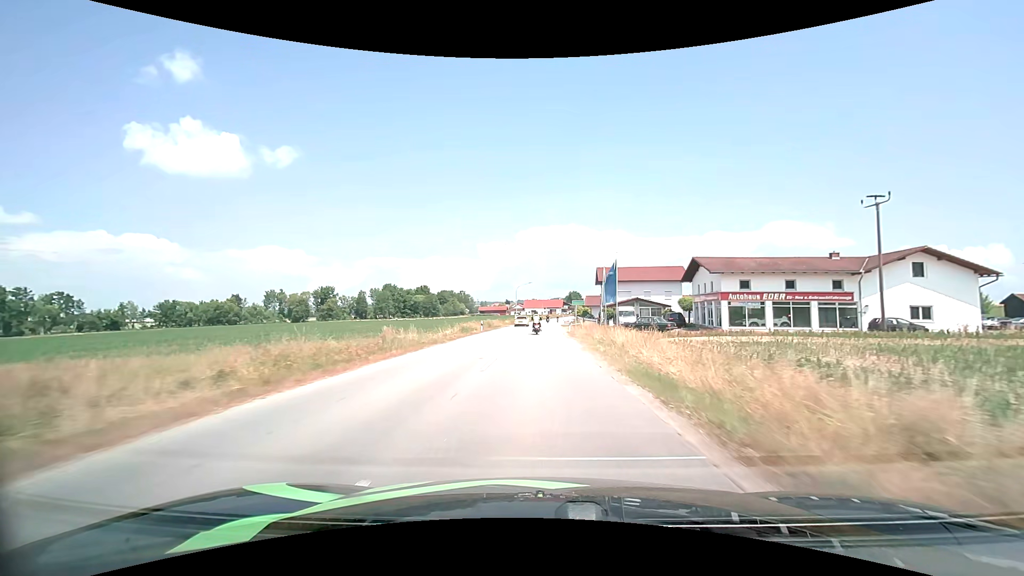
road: secondary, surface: asphalt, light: Day
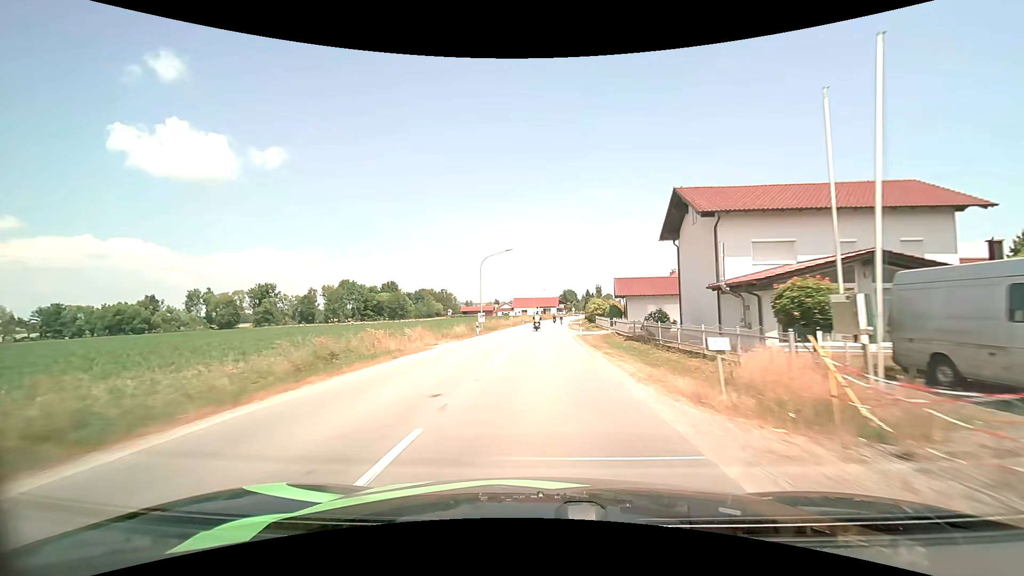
(+0.4, +46.3) m; +1°
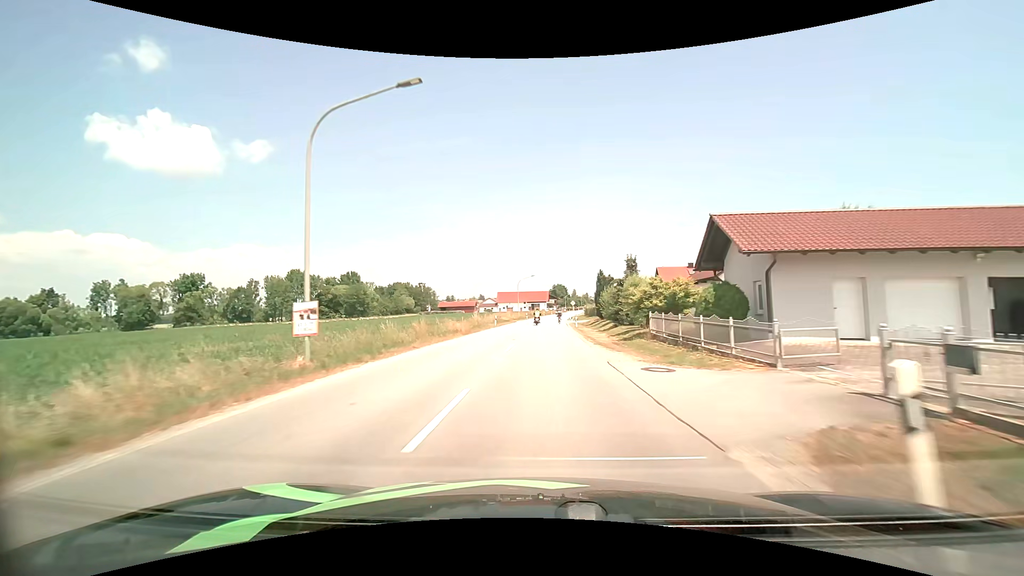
(+0.5, +32.8) m; +1°
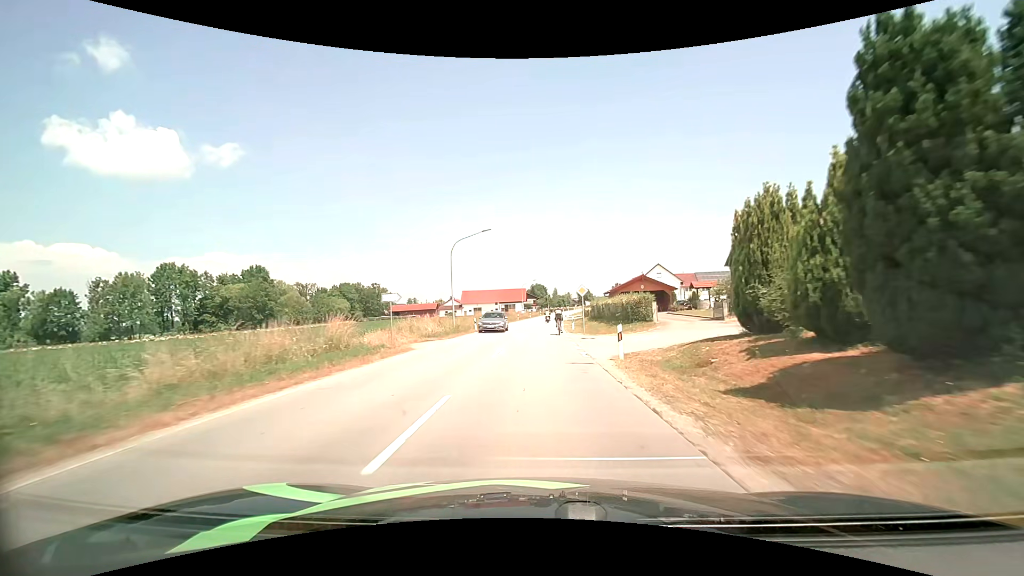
(+1.3, +48.0) m; +3°
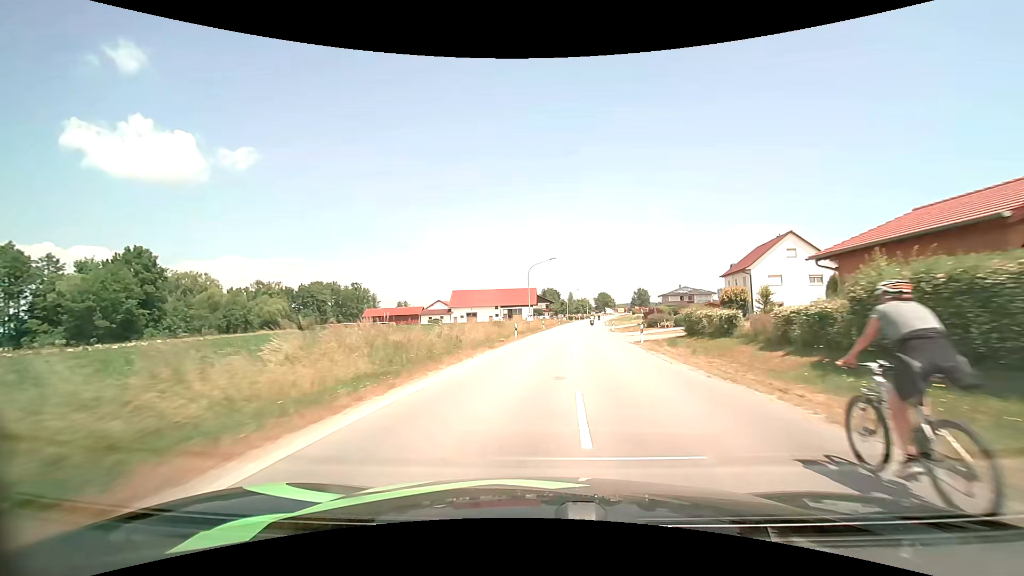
(-1.2, +47.5) m; -1°
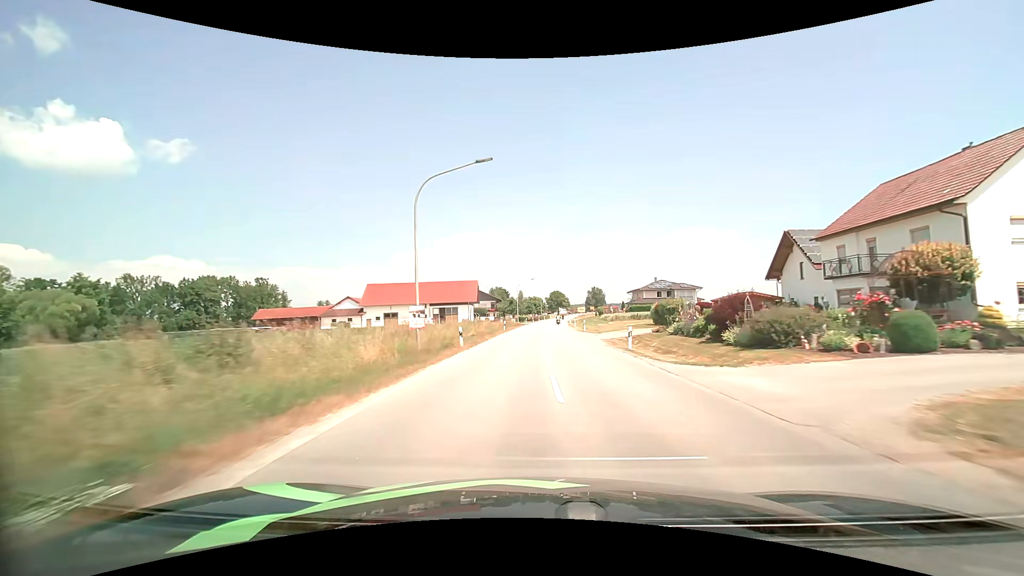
(+1.6, +33.6) m; +6°
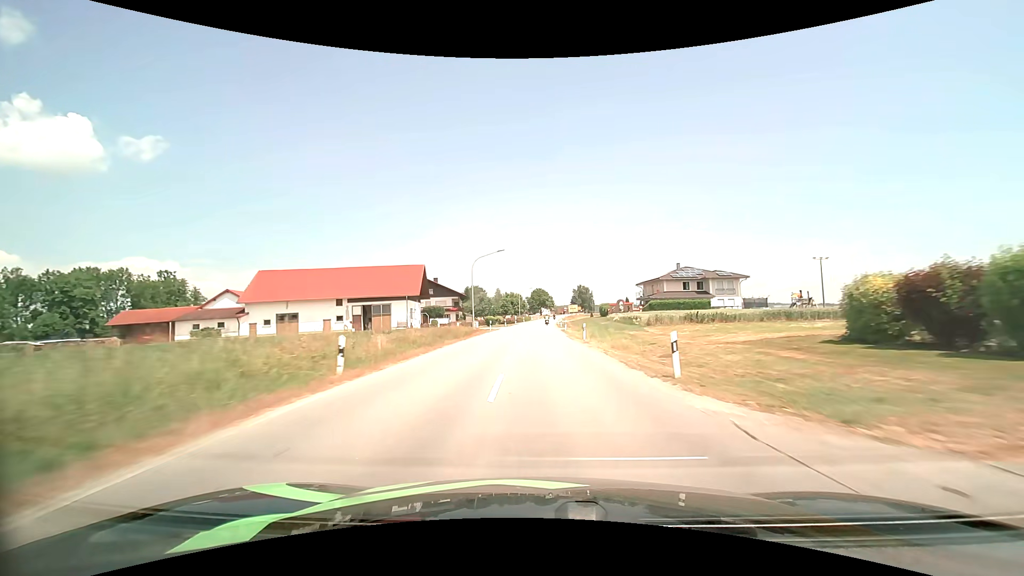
(+0.9, +36.3) m; +2°
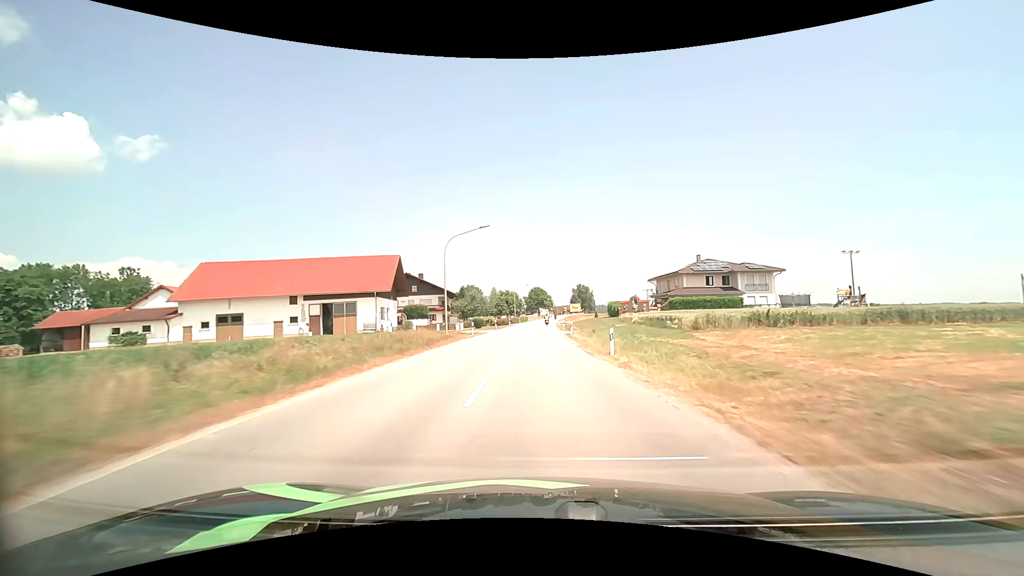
(0.0, +12.4) m; 0°
(0, +10) (0, +20) (0, +30) (0, +40) (0, +50) (0, +60) (0, +70) (+1, +80) (+1, +90) (+1, +100) m
